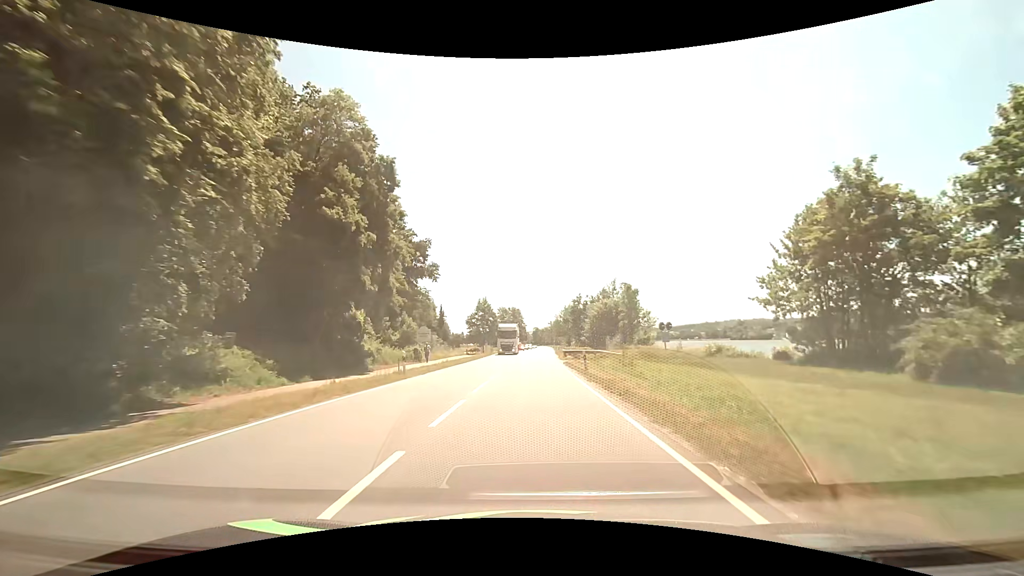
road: primary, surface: asphalt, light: Day
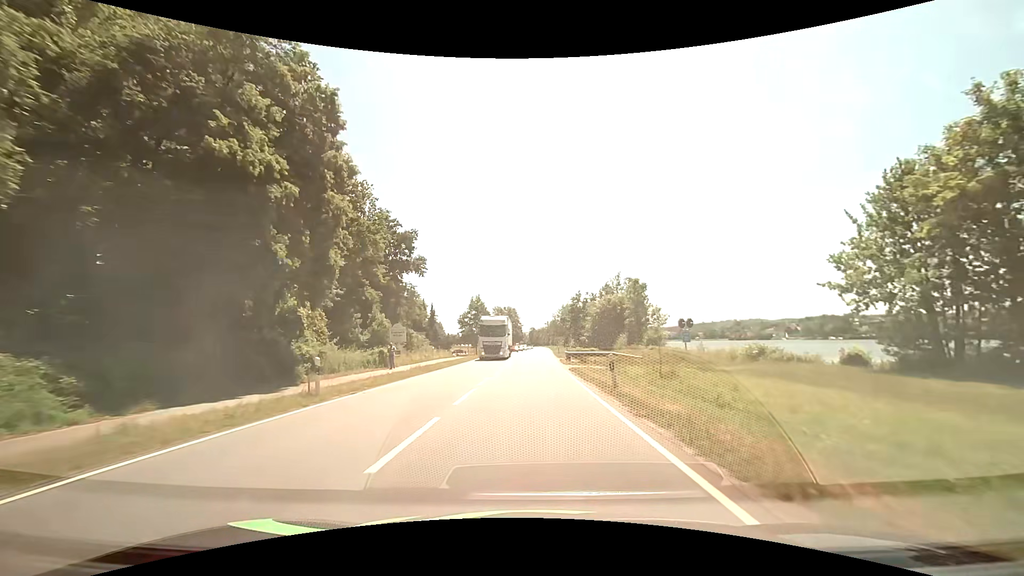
(+0.1, +8.8) m; +1°
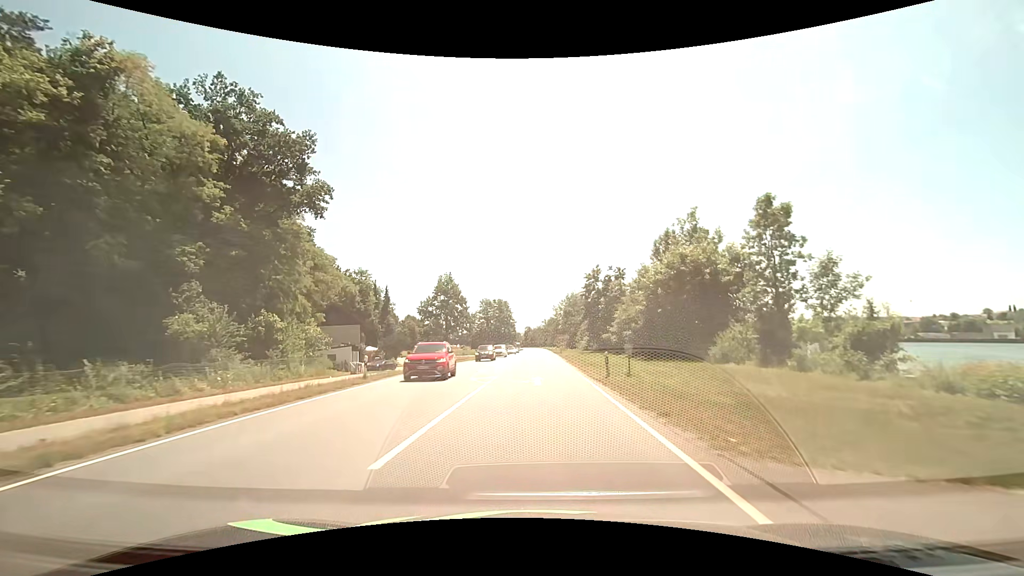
(+0.2, +42.8) m; +1°
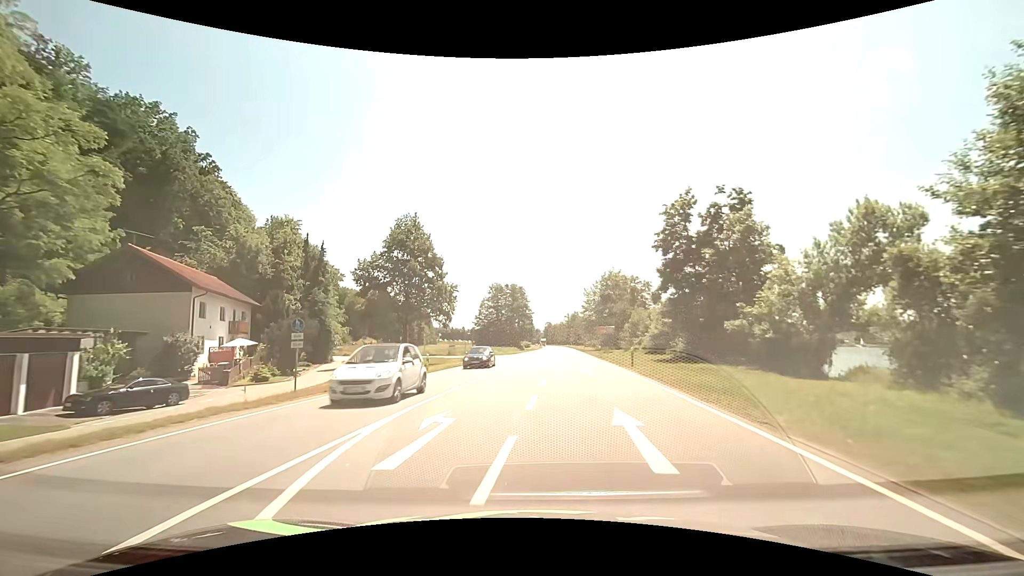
(-0.5, +41.2) m; -3°
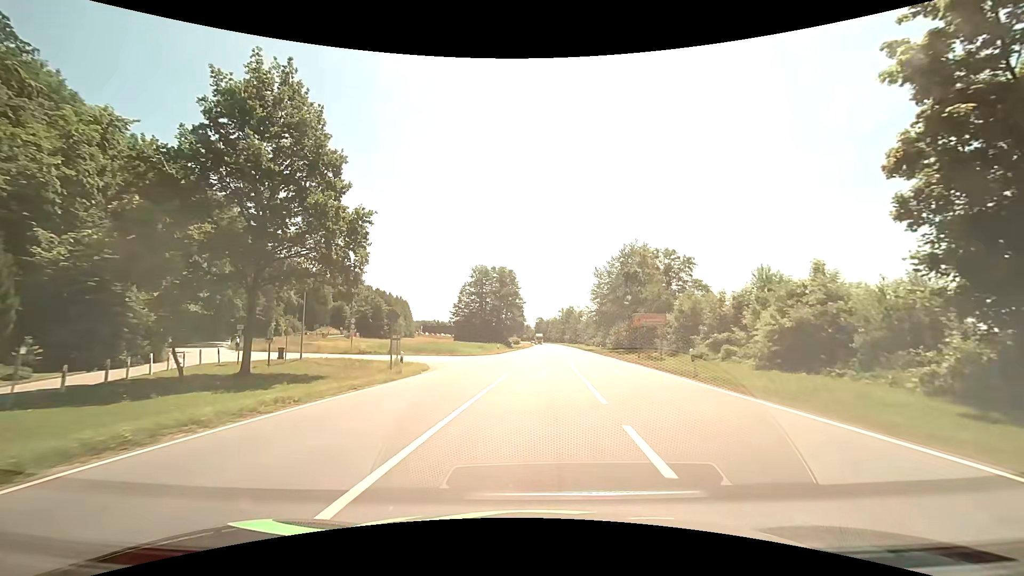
(-0.1, +28.9) m; +1°
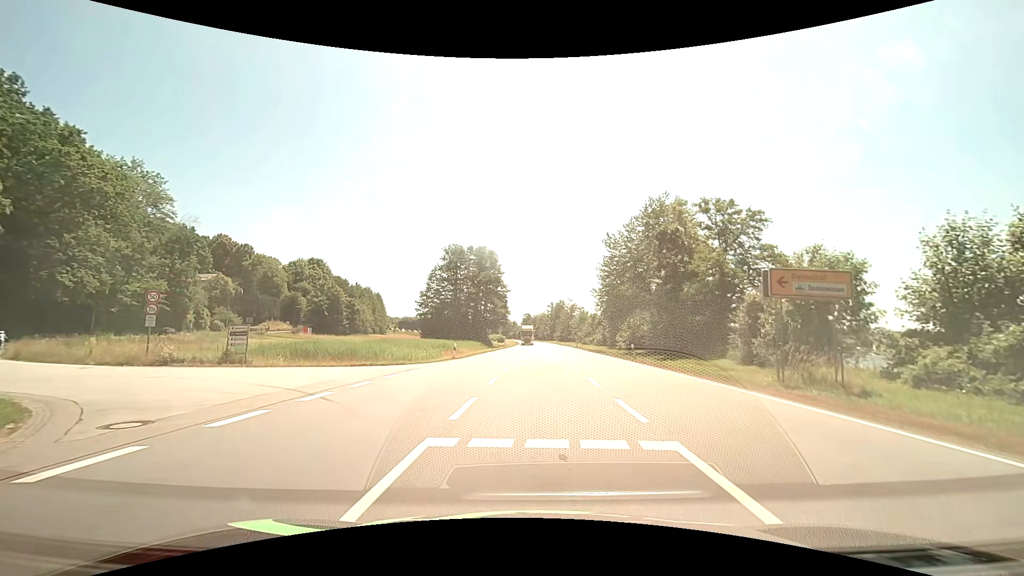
(+0.5, +24.0) m; +1°
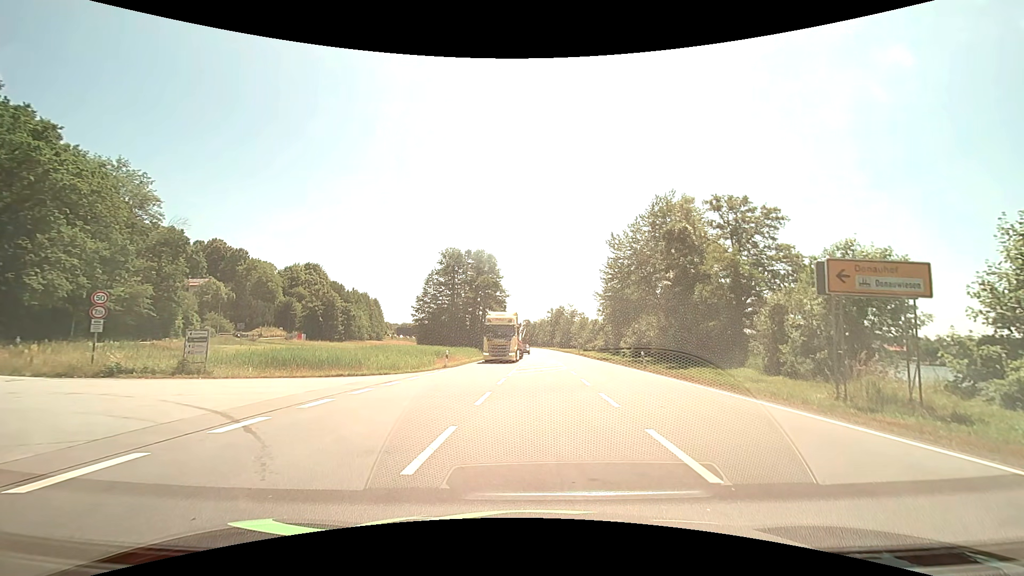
(0.0, +2.8) m; +2°
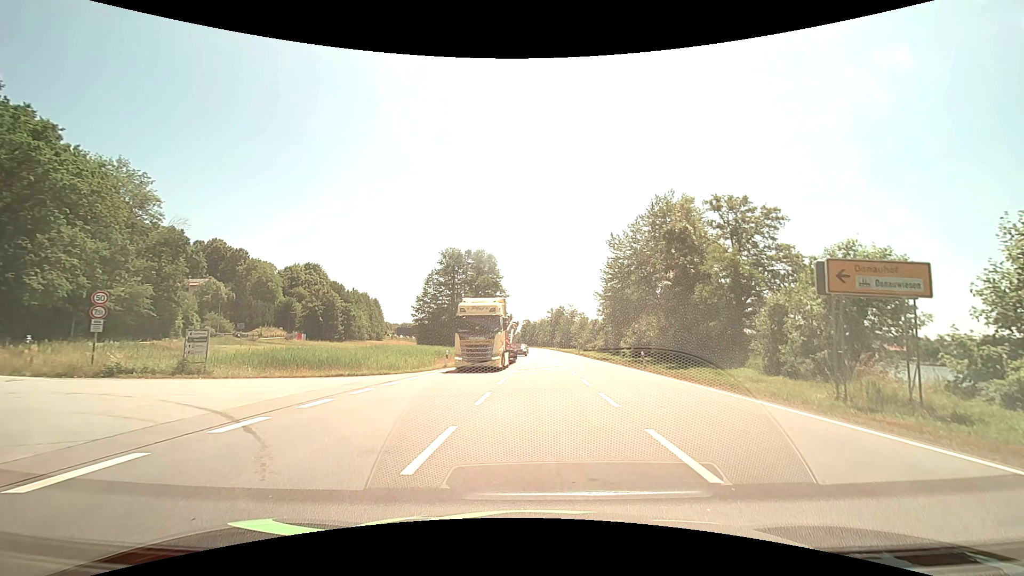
(0.0, 0.0) m; 0°
(-1, +10) (-8, +16) (-18, +18) (-28, +21) (-36, +26) (-43, +33) (-49, +42) (-53, +50) (-57, +60) (-60, +69) m
